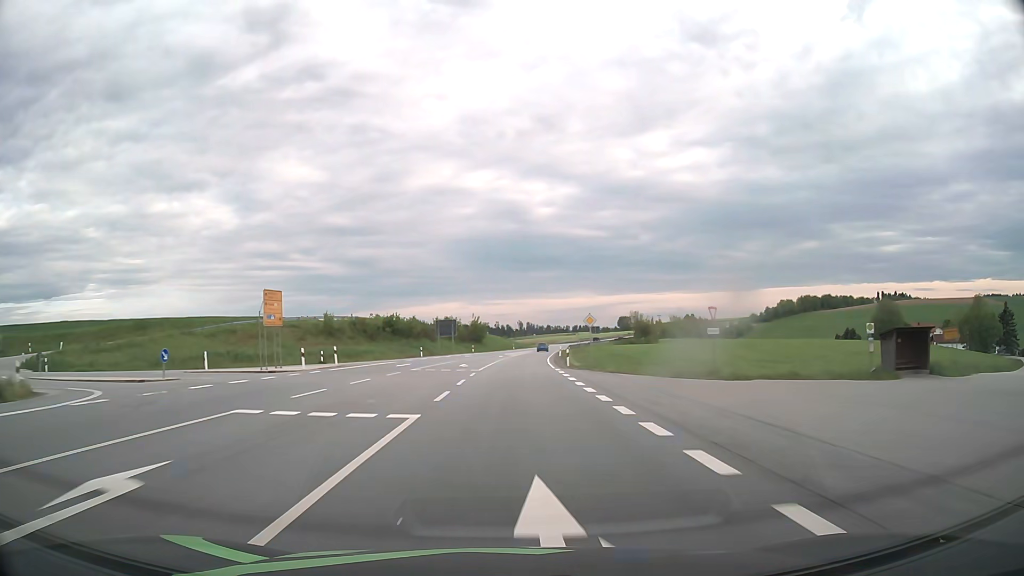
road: primary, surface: asphalt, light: Day
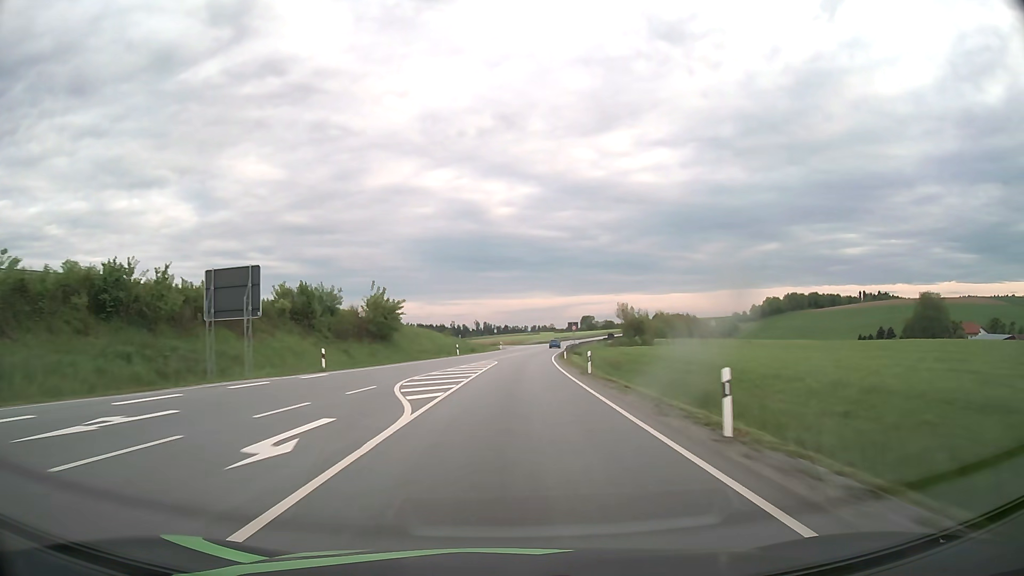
(+1.7, +63.3) m; +3°
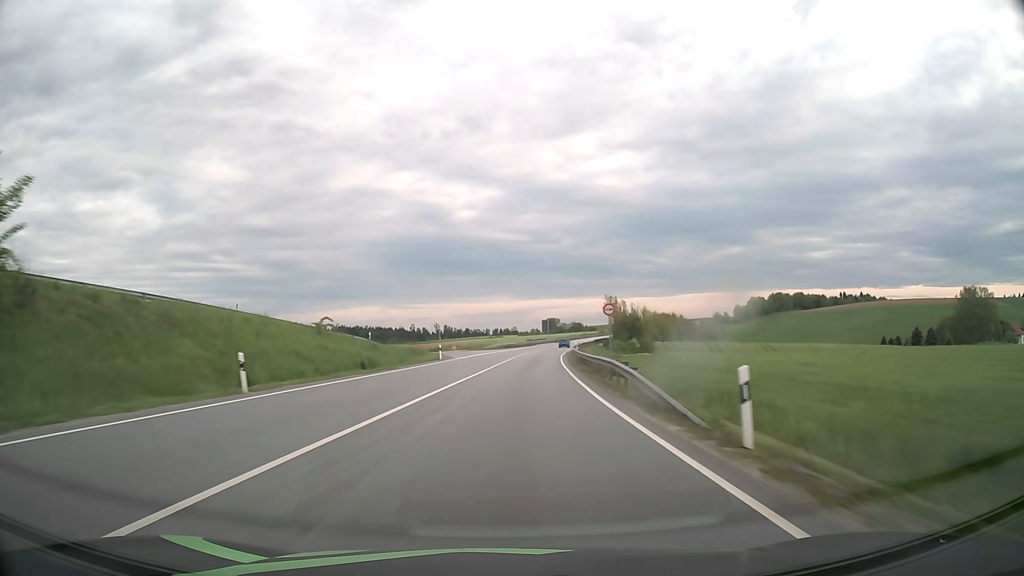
(+1.3, +47.4) m; +3°
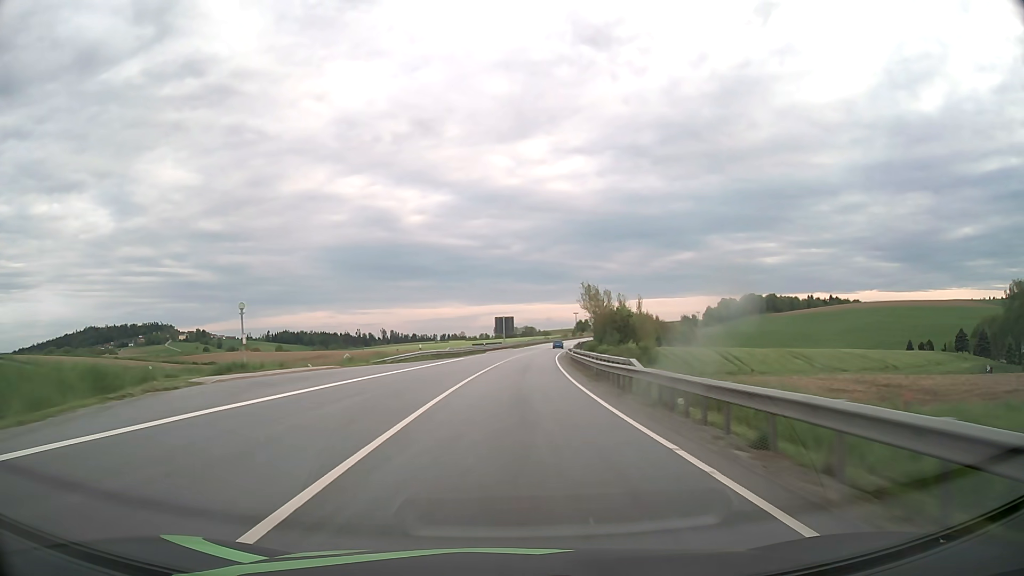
(+1.7, +47.4) m; +4°
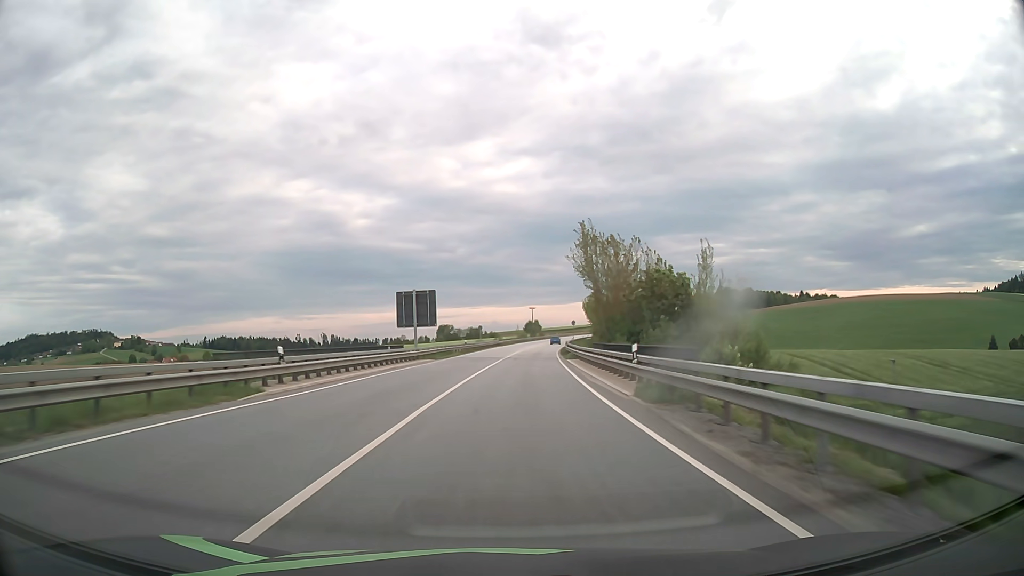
(+2.6, +63.0) m; +5°
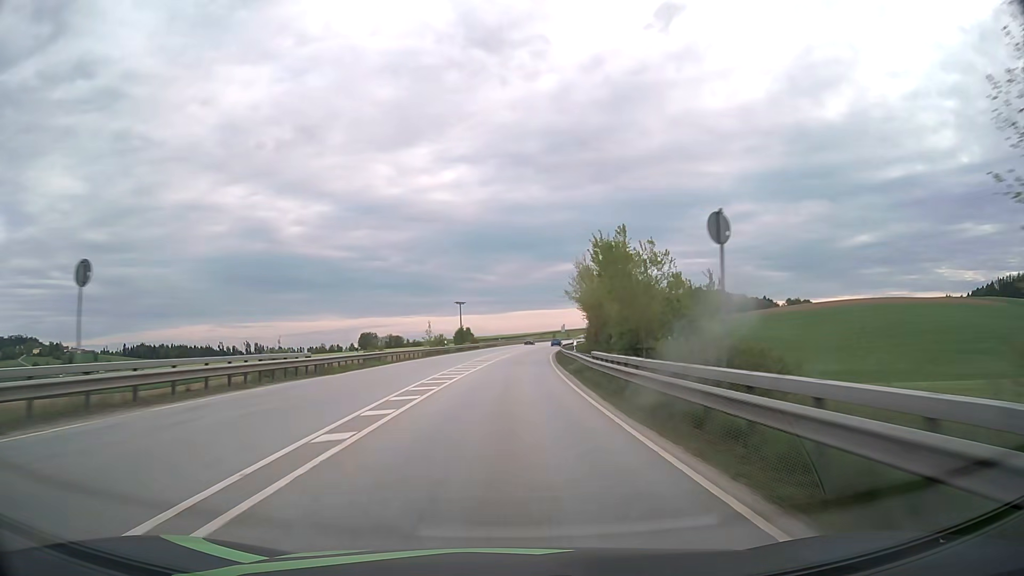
(+4.1, +78.7) m; +6°
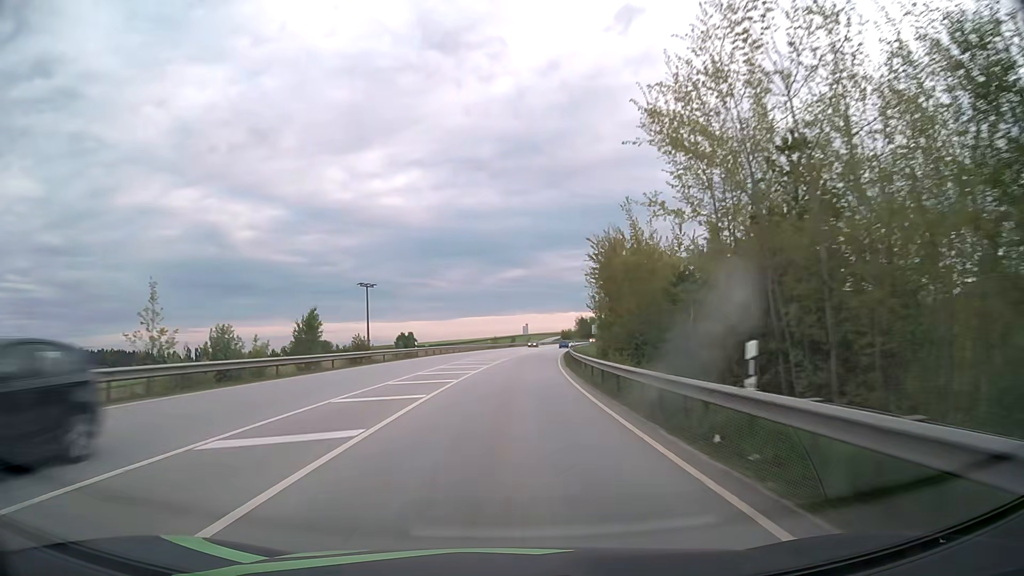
(+2.1, +62.9) m; +4°
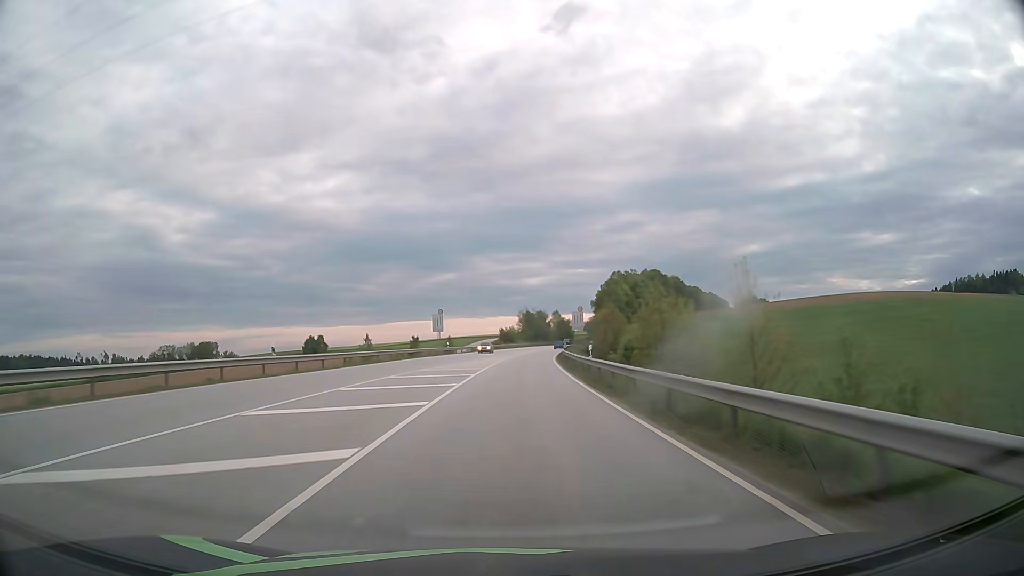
(+4.3, +78.6) m; +6°
(0, +10) (0, +20) (0, +30) (+1, +40) (+1, +50) (+2, +60) (+3, +70) (+4, +80) (+5, +90) (+6, +100) m
